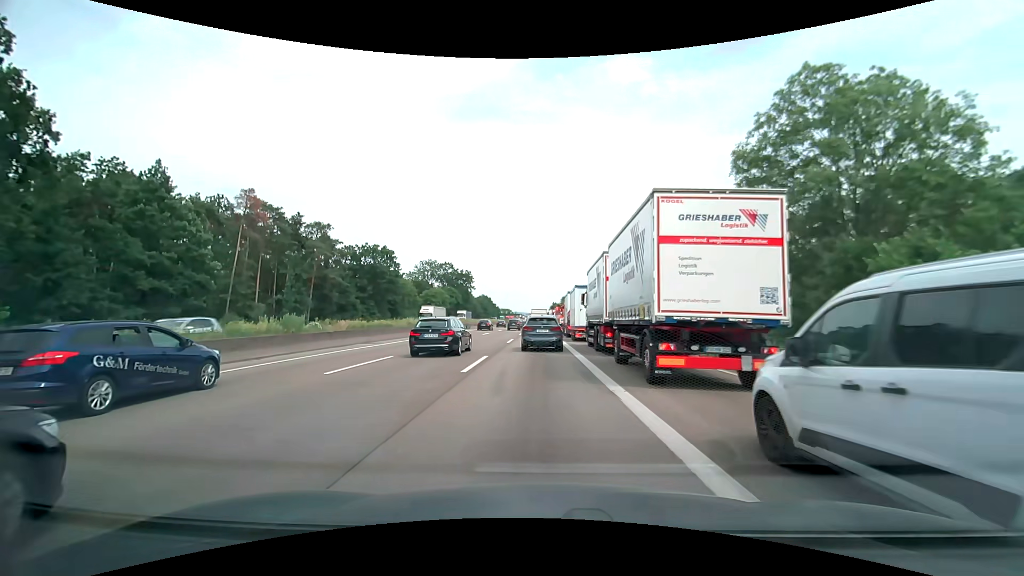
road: motorway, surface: asphalt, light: Day
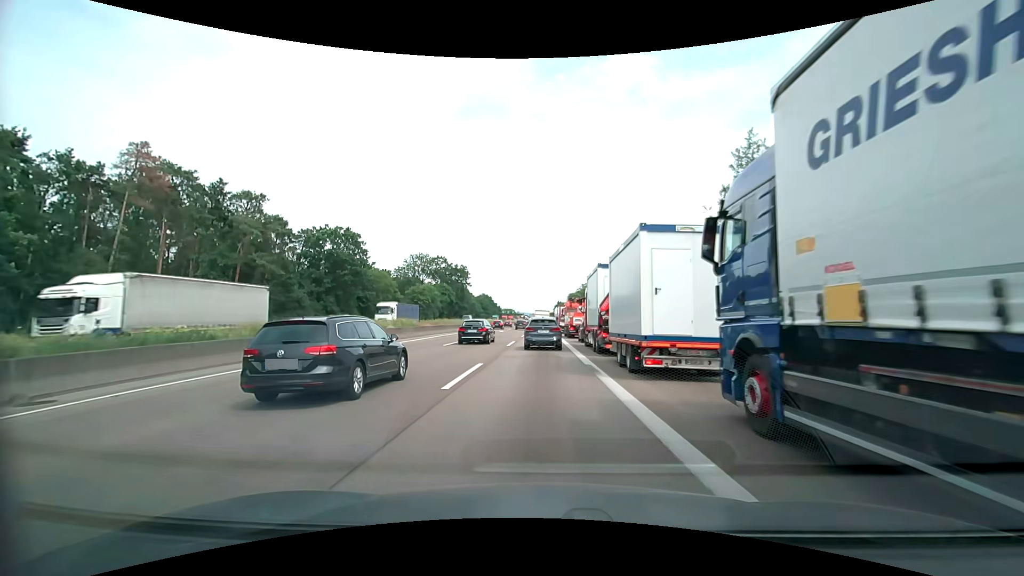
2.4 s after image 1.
(-0.1, +20.9) m; 0°
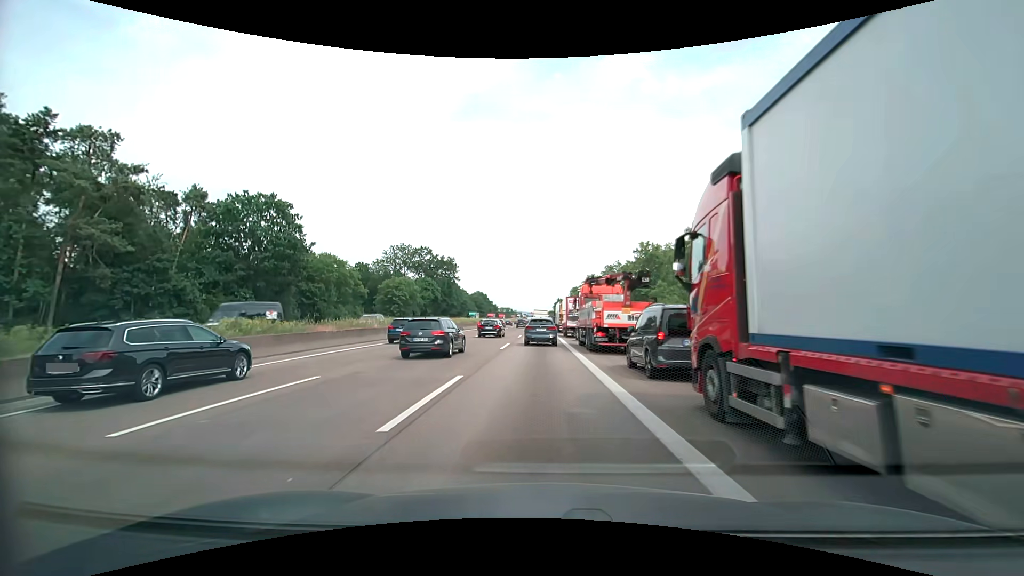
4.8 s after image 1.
(-0.2, +21.9) m; 0°
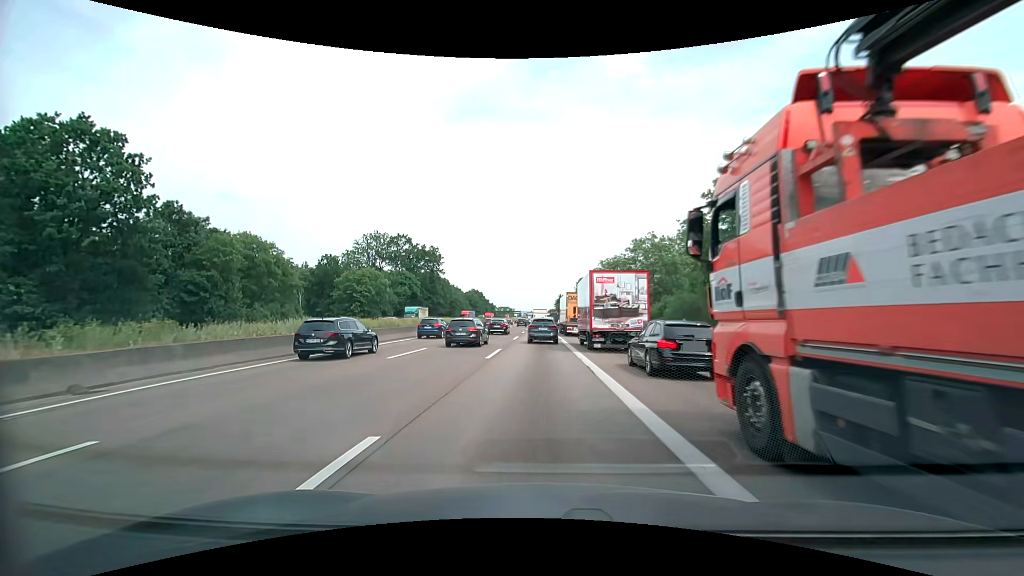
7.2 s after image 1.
(-0.1, +24.3) m; 0°
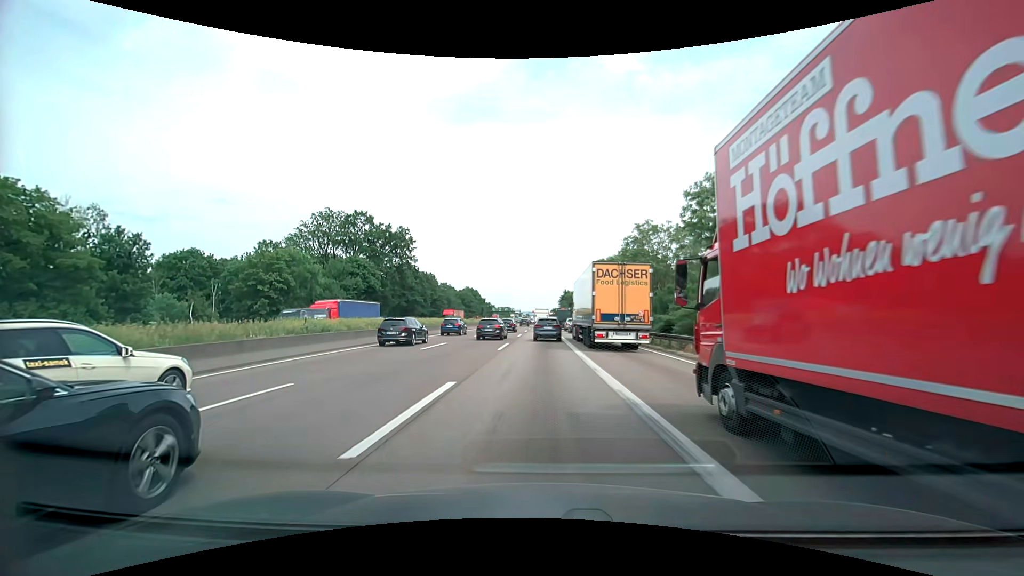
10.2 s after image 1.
(-0.1, +31.0) m; 0°
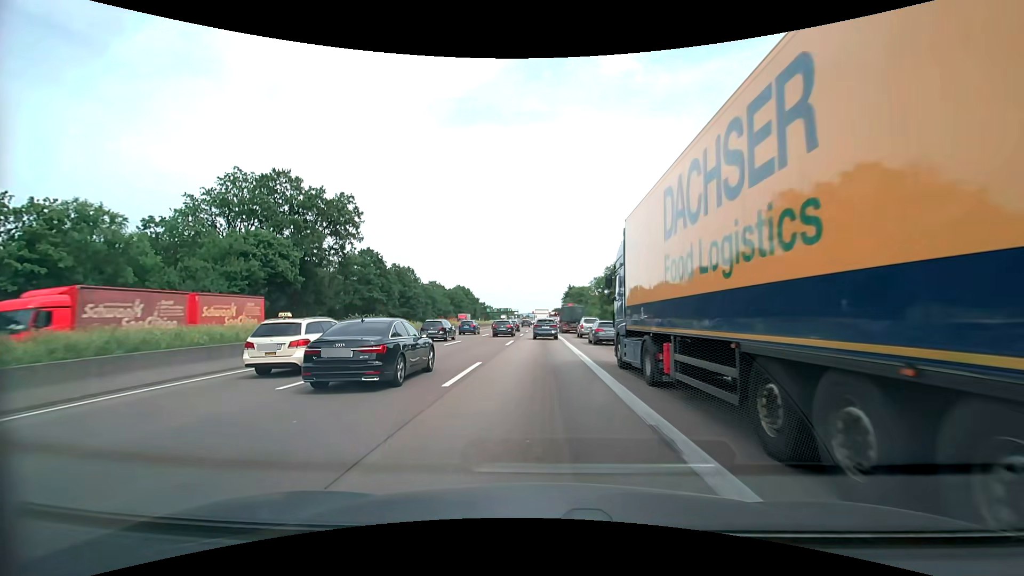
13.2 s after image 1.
(-0.2, +30.6) m; 0°
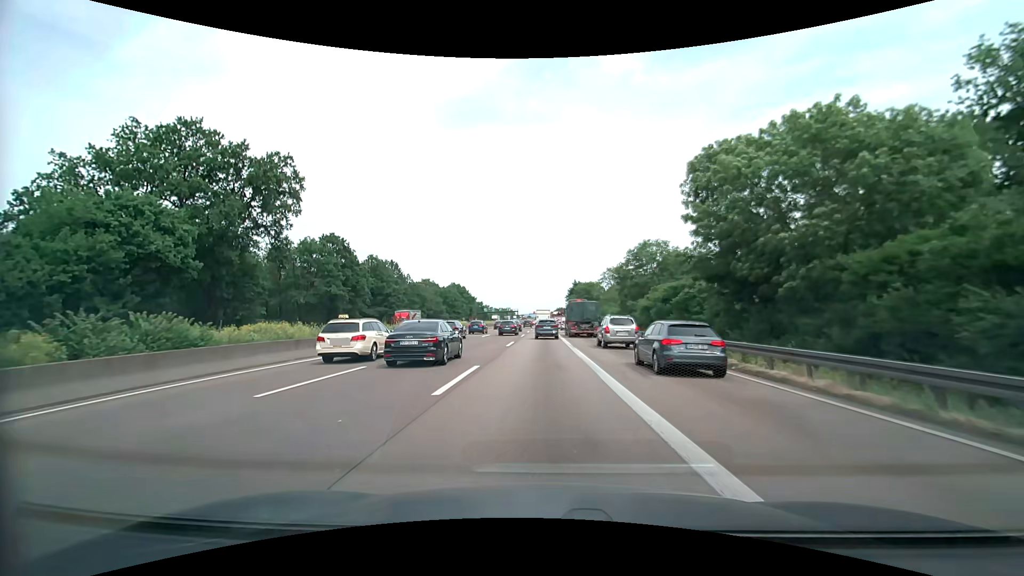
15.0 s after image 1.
(0.0, +19.0) m; -1°
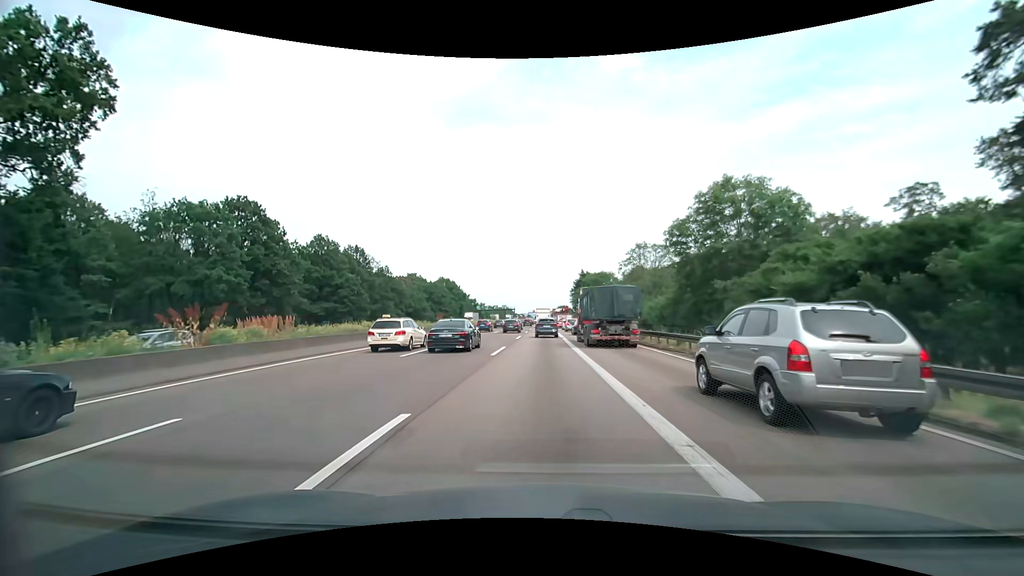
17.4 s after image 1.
(+0.2, +26.1) m; +1°
(0, +10) (0, +20) (0, +30) (0, +40) (0, +50) (-1, +60) (-1, +70) (-1, +80) (-1, +90) (-1, +100) m
